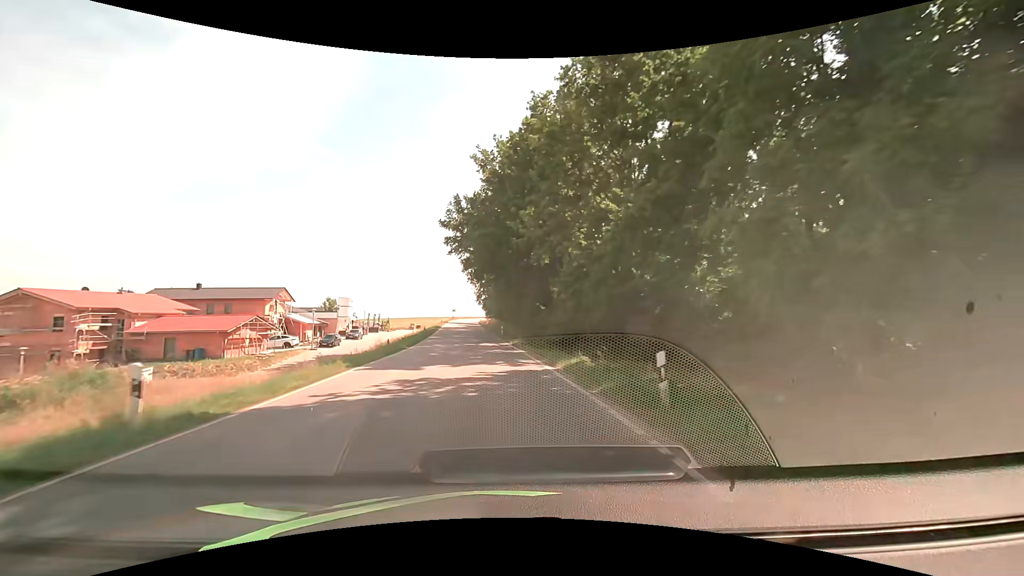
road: tertiary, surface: asphalt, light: Day
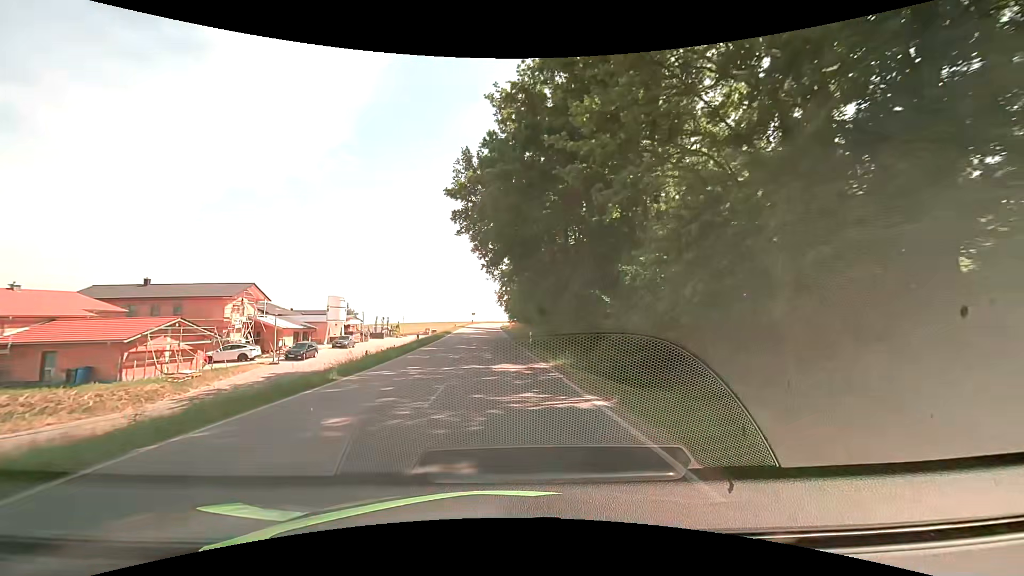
(-0.4, +15.6) m; -3°
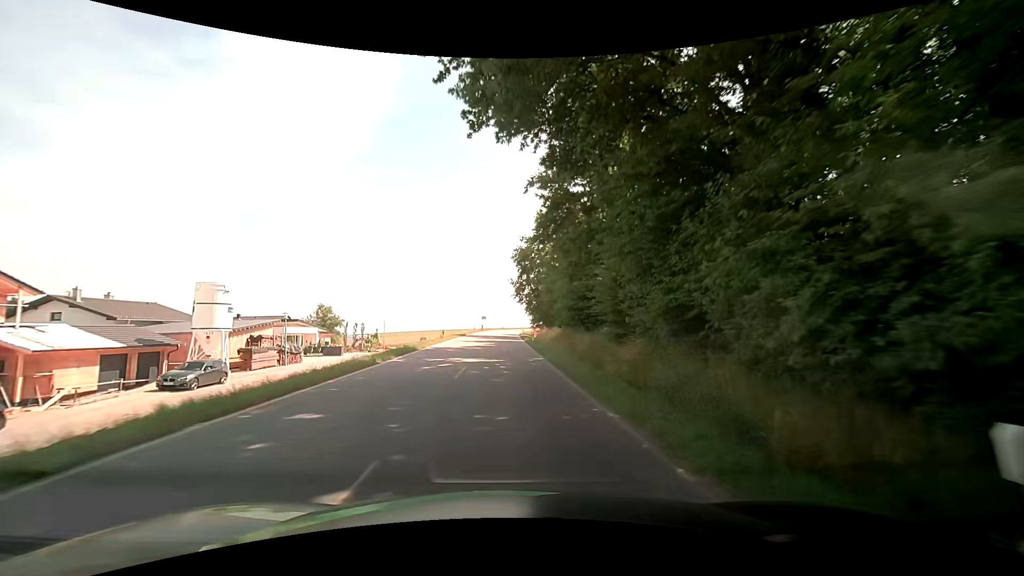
(-0.6, +31.2) m; -2°
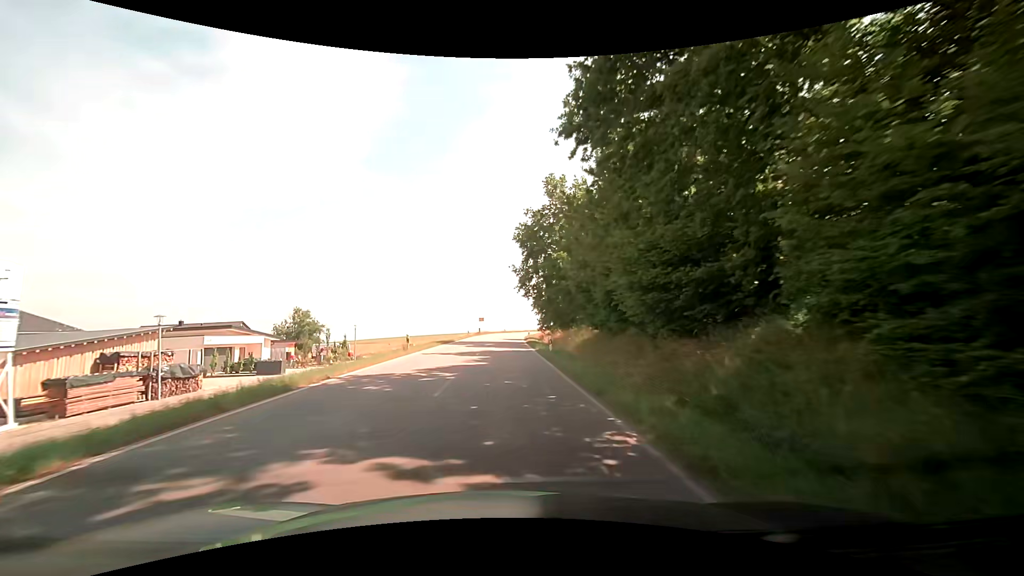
(+0.2, +15.6) m; +1°
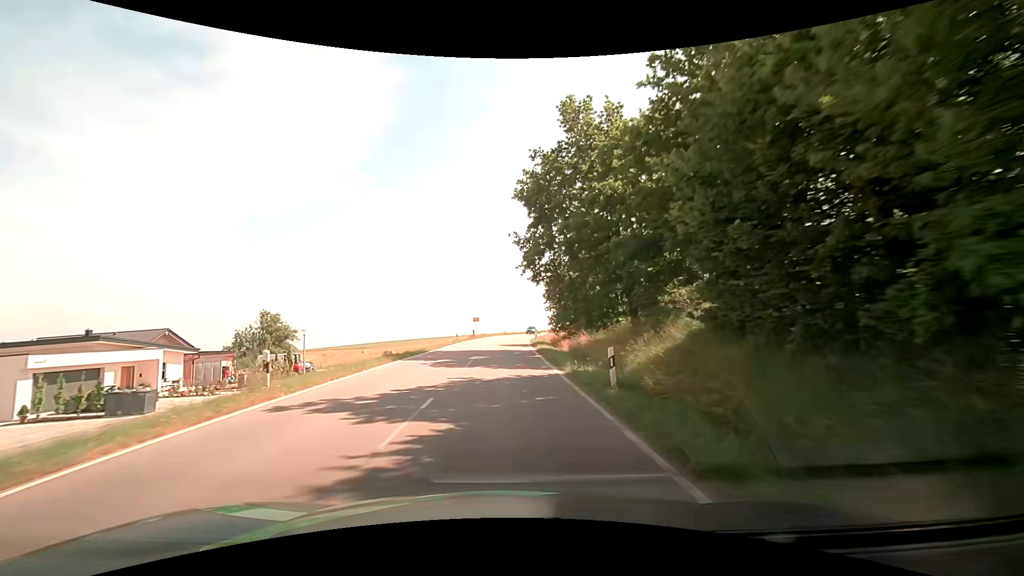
(-0.1, +15.6) m; -1°
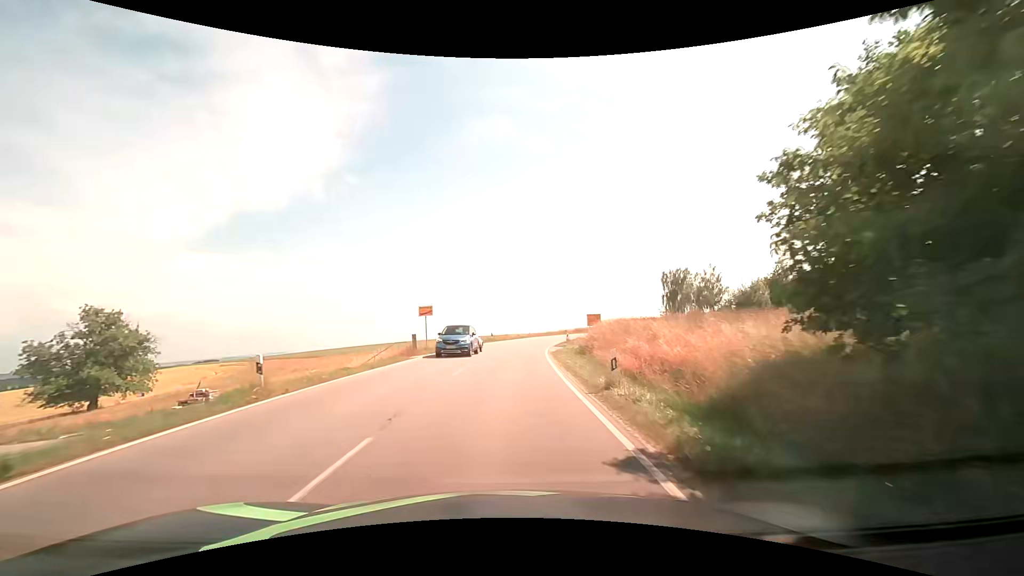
(+0.3, +39.3) m; +1°
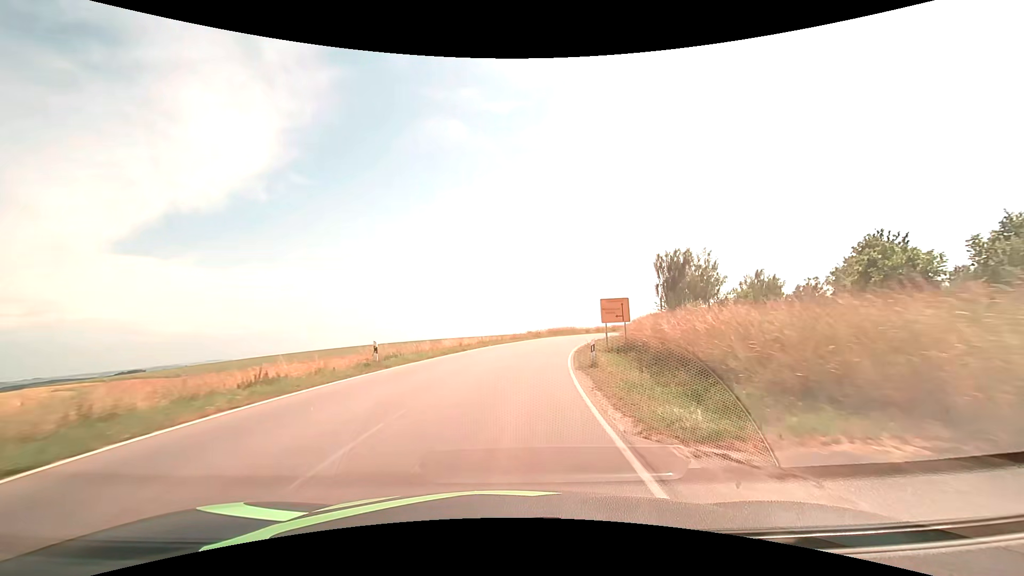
(+1.3, +33.8) m; +5°
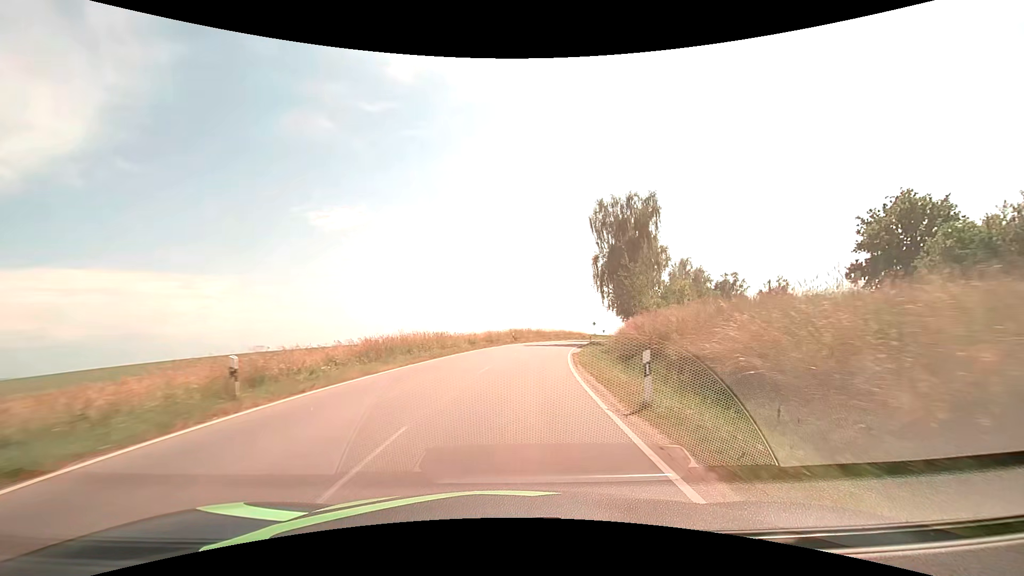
(+5.9, +48.4) m; +15°
(0, +10) (+1, +20) (+2, +30) (+4, +40) (+6, +50) (+8, +59) (+12, +69) (+15, +78) (+19, +87) (+24, +96) m
